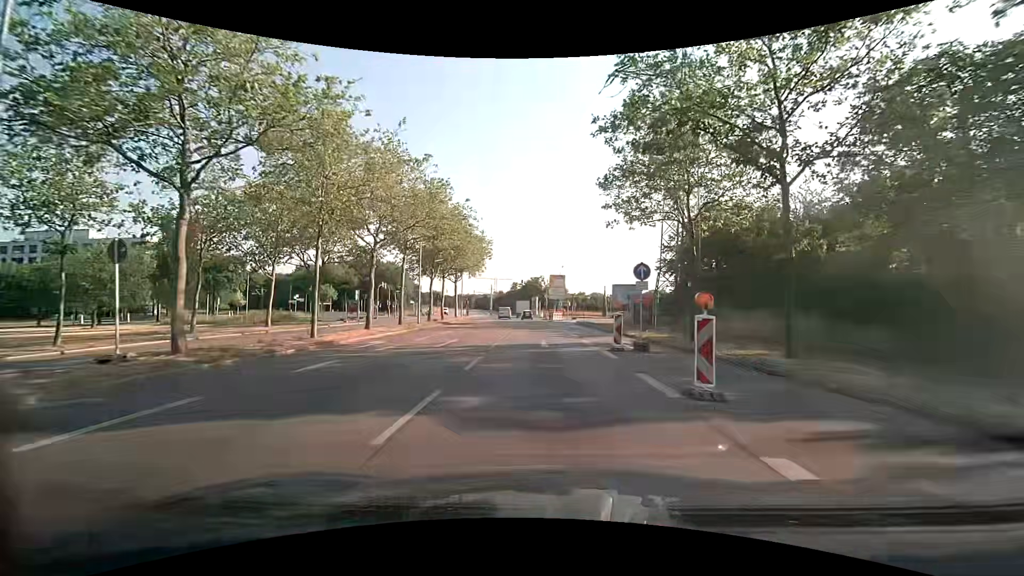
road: primary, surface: asphalt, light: Day
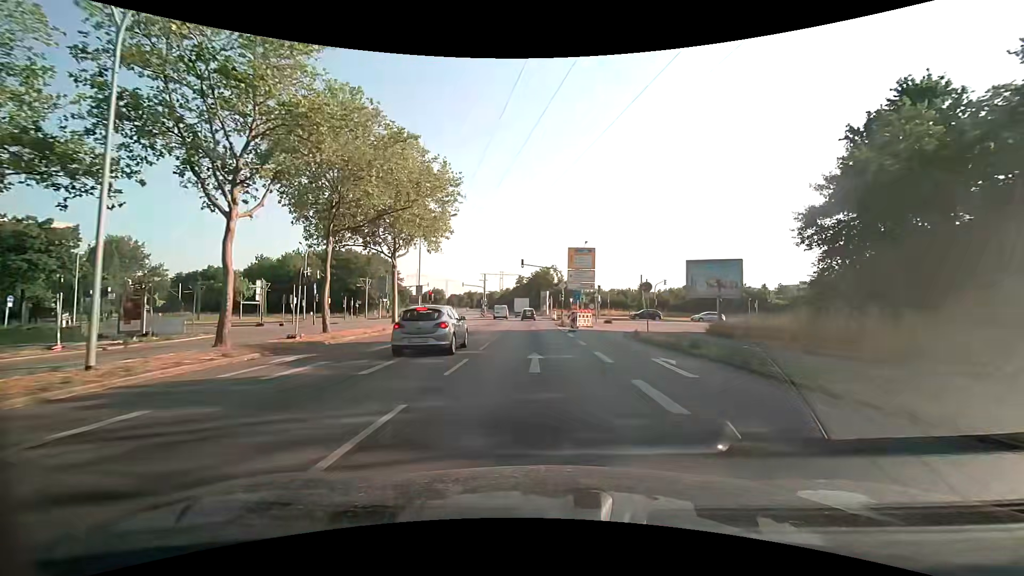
(-0.2, +31.6) m; -1°
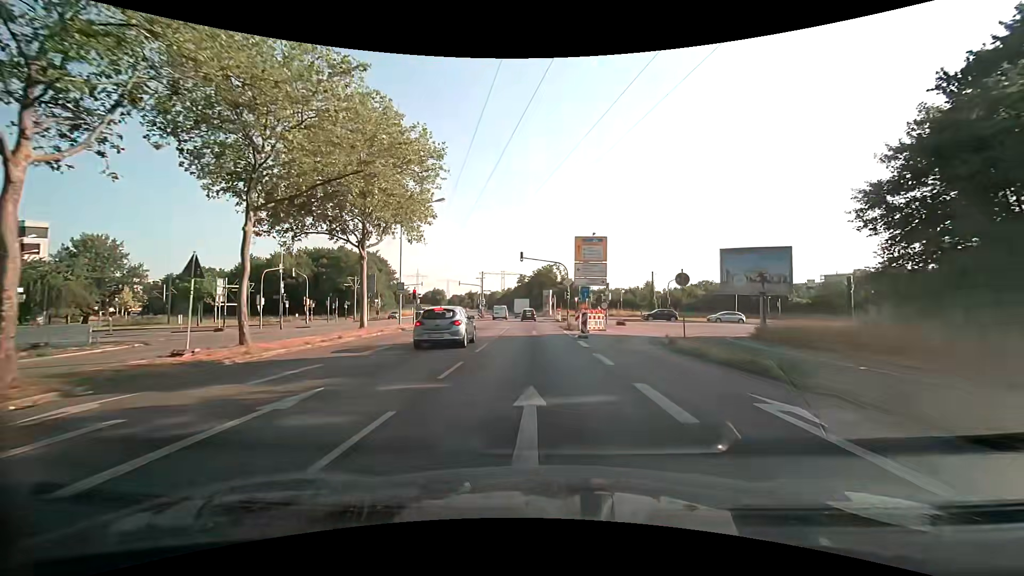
(0.0, +6.7) m; 0°
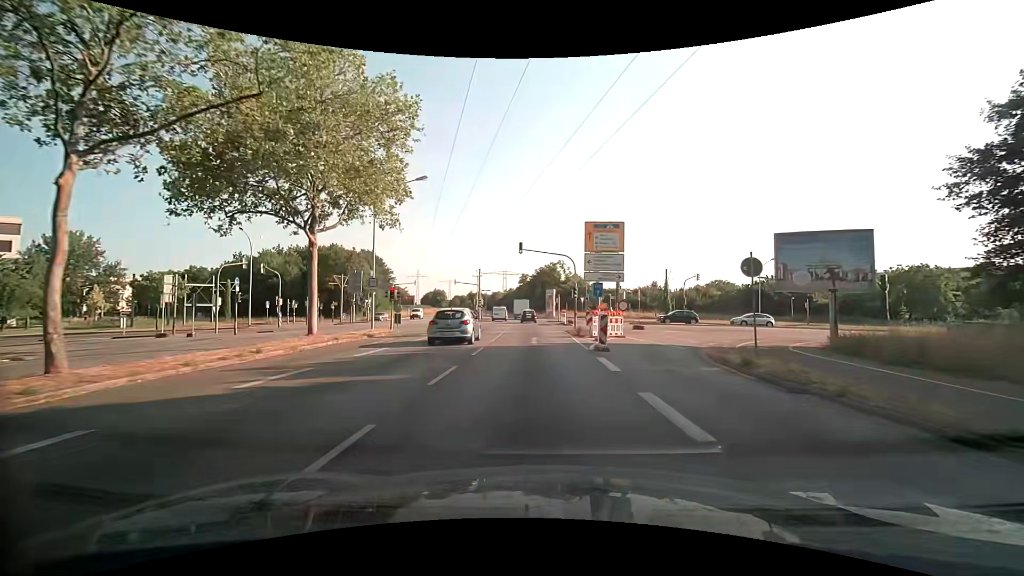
(0.0, +6.8) m; 0°
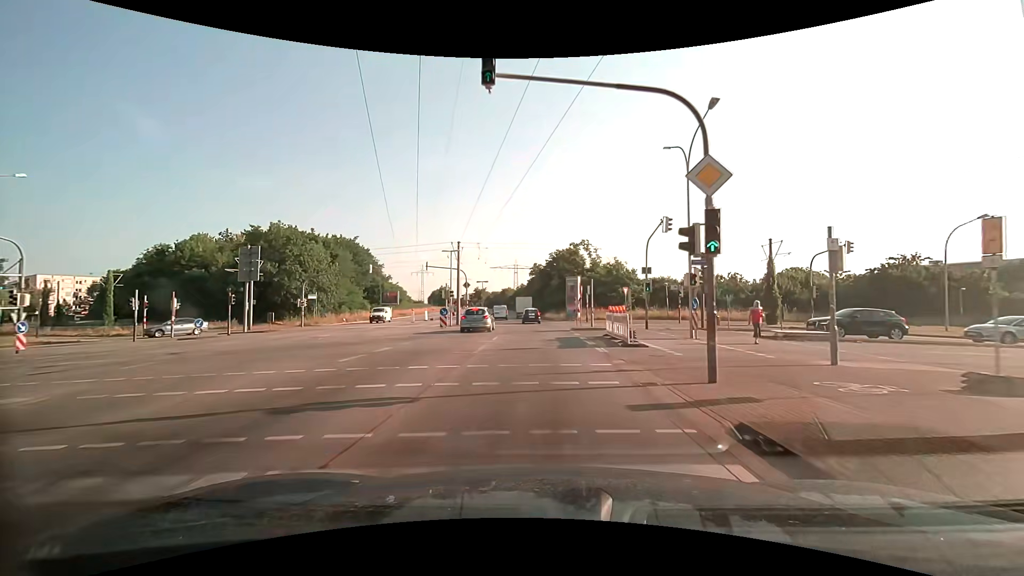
(-0.6, +27.6) m; -2°
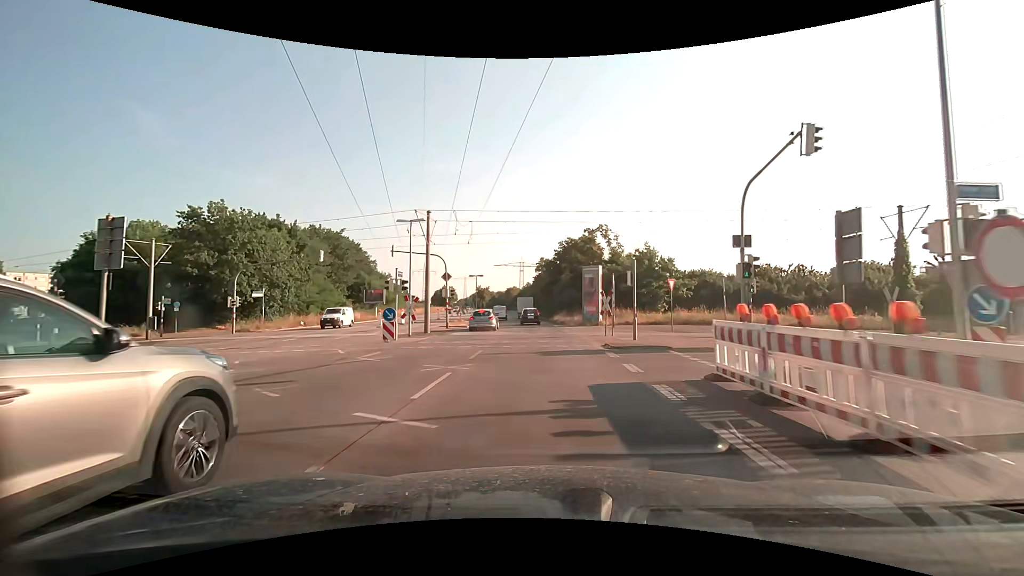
(-0.1, +14.0) m; -1°
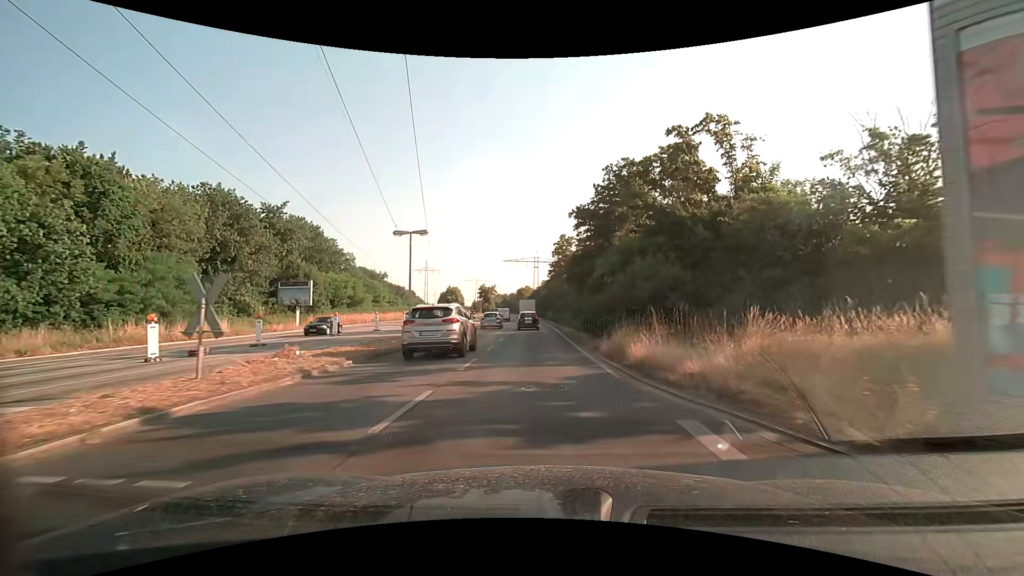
(-0.5, +35.1) m; -2°
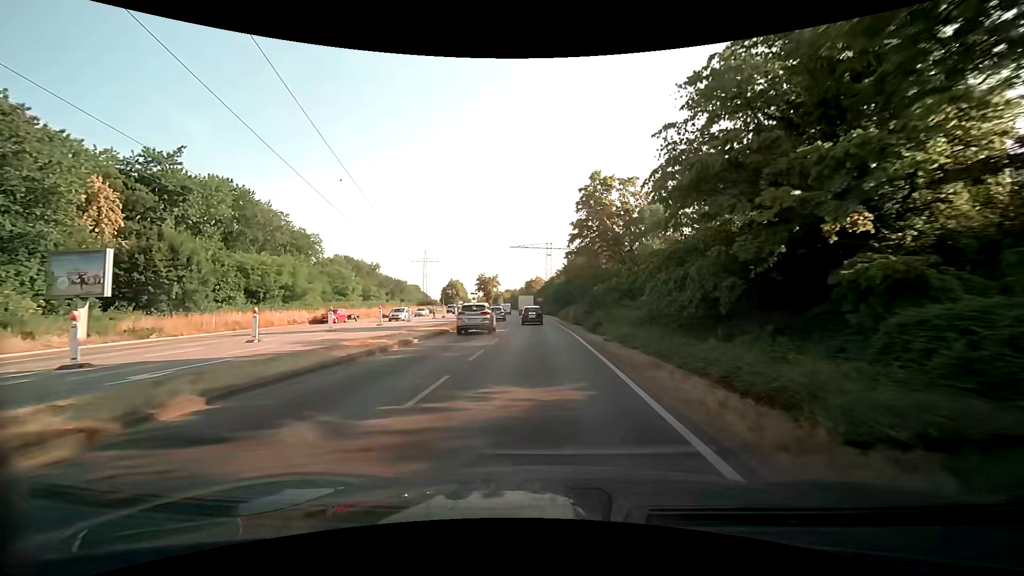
(-0.3, +28.7) m; -2°
(0, +10) (0, +20) (0, +30) (-1, +40) (-1, +50) (-2, +60) (-2, +70) (-3, +80) (-3, +90) (-4, +100) m
